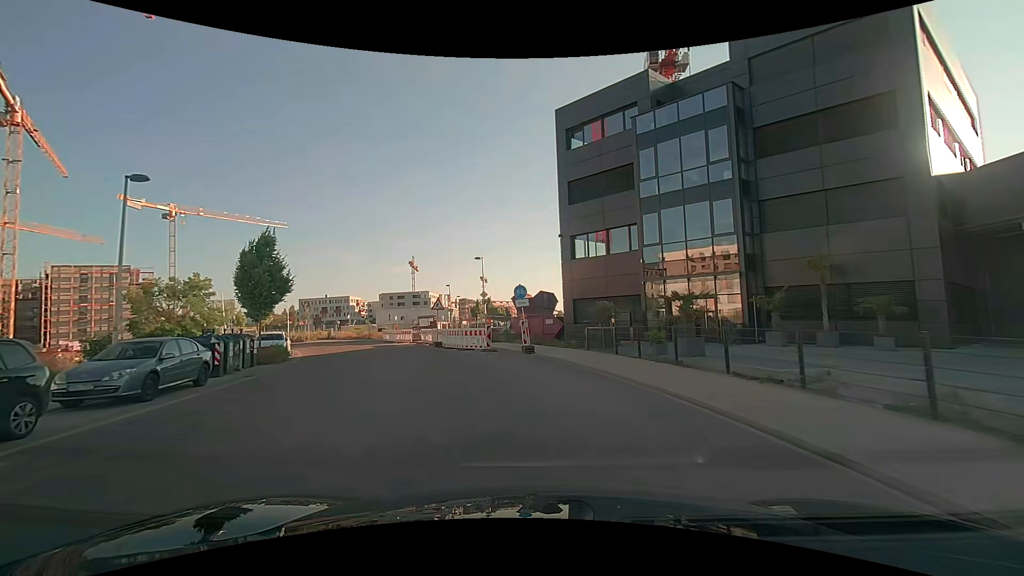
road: residential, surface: asphalt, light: Day
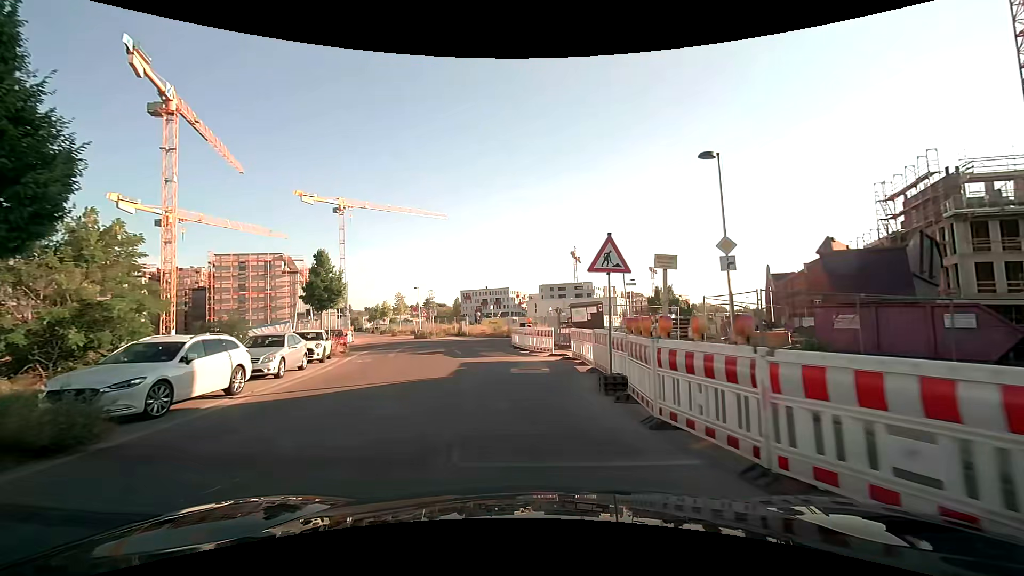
(-3.5, +20.8) m; -19°
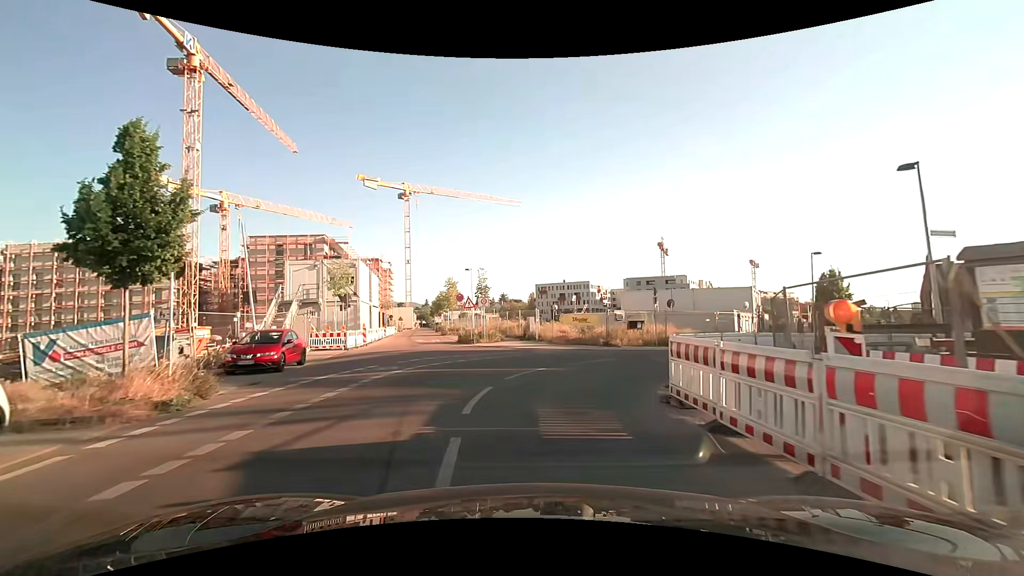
(-1.7, +19.3) m; -9°
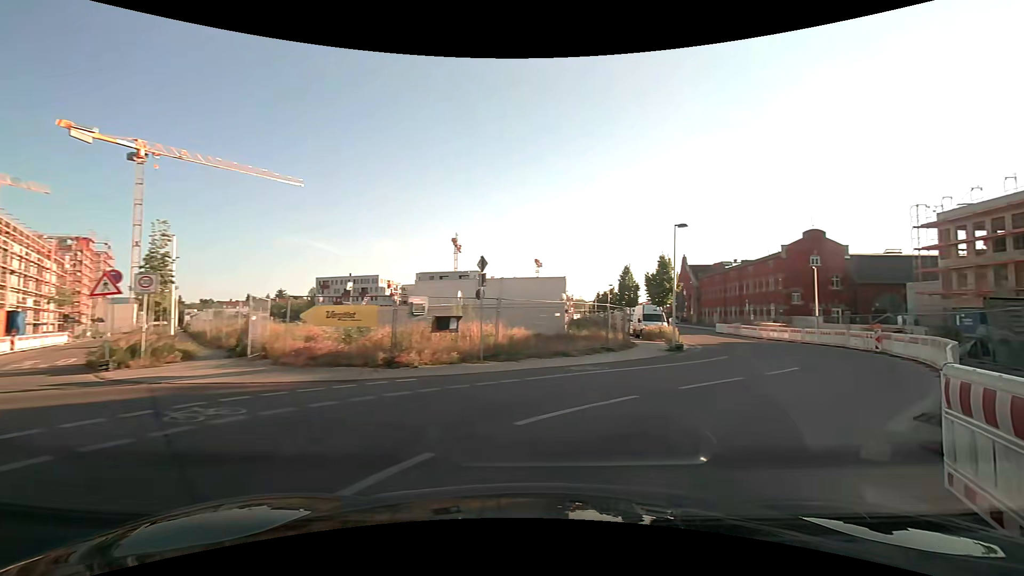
(+1.5, +13.3) m; +24°
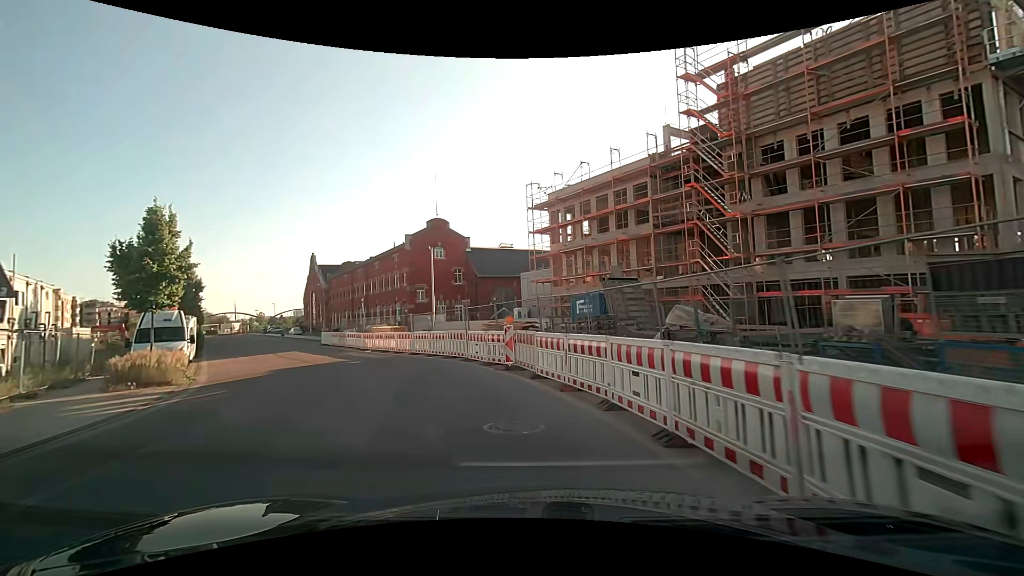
(+8.4, +15.3) m; +38°
